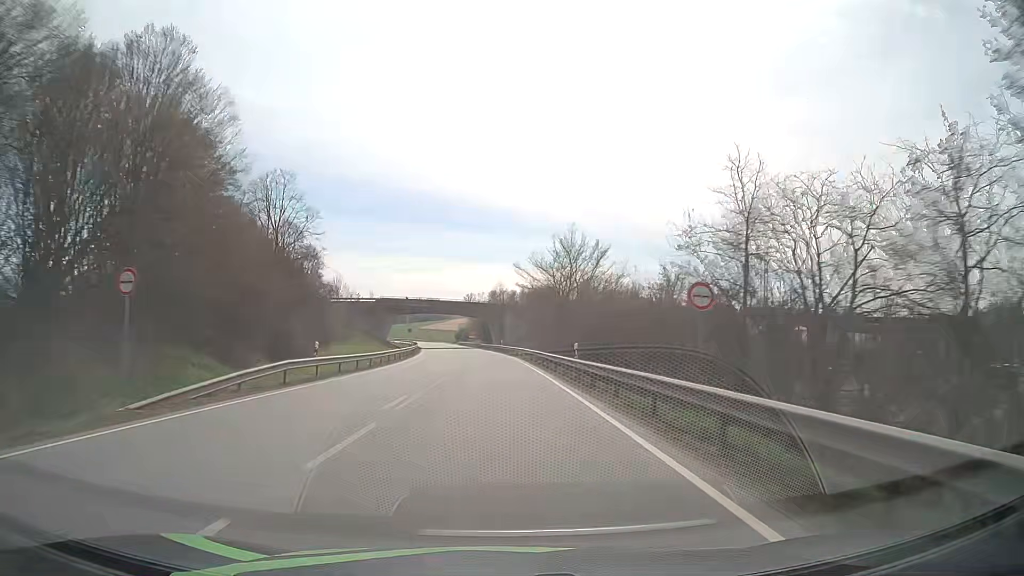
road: primary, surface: asphalt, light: Day
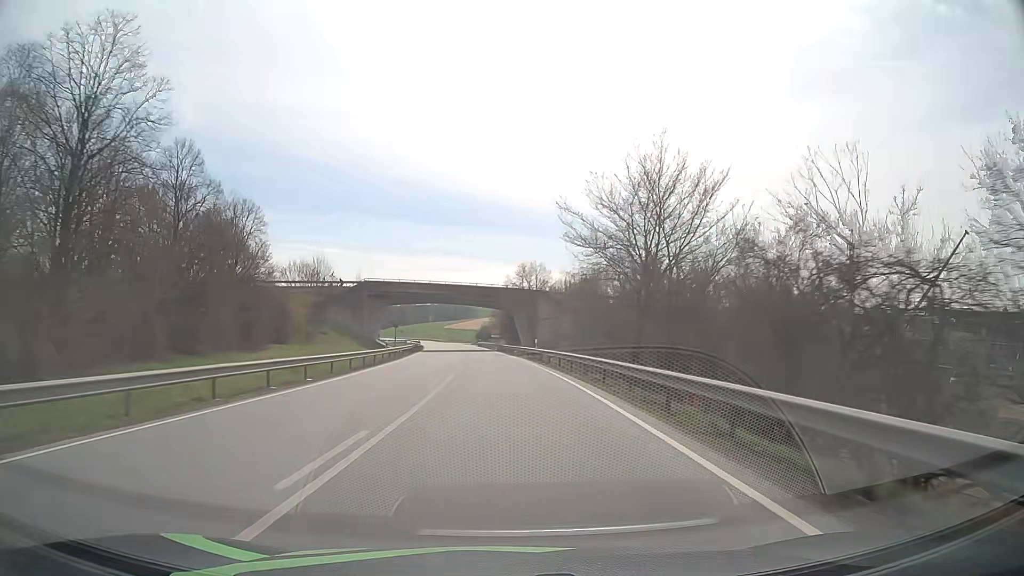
(-0.6, +31.1) m; -2°
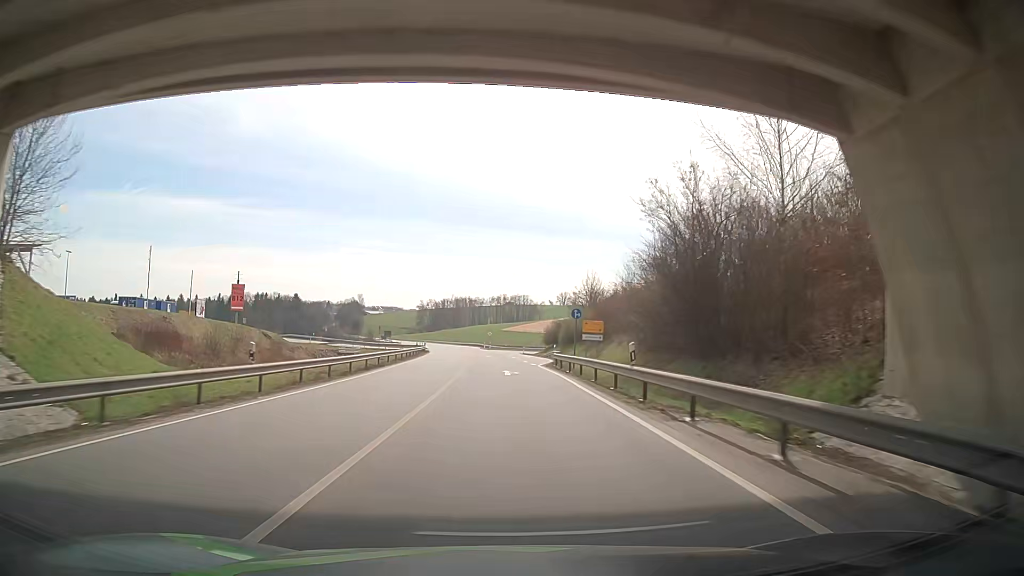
(-3.8, +77.7) m; -5°
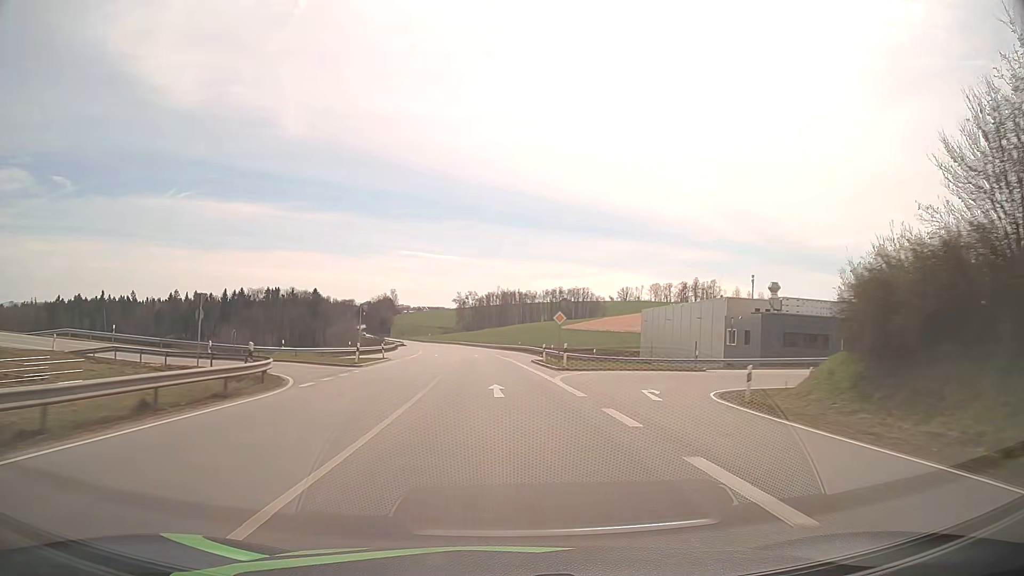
(-2.4, +78.1) m; -4°
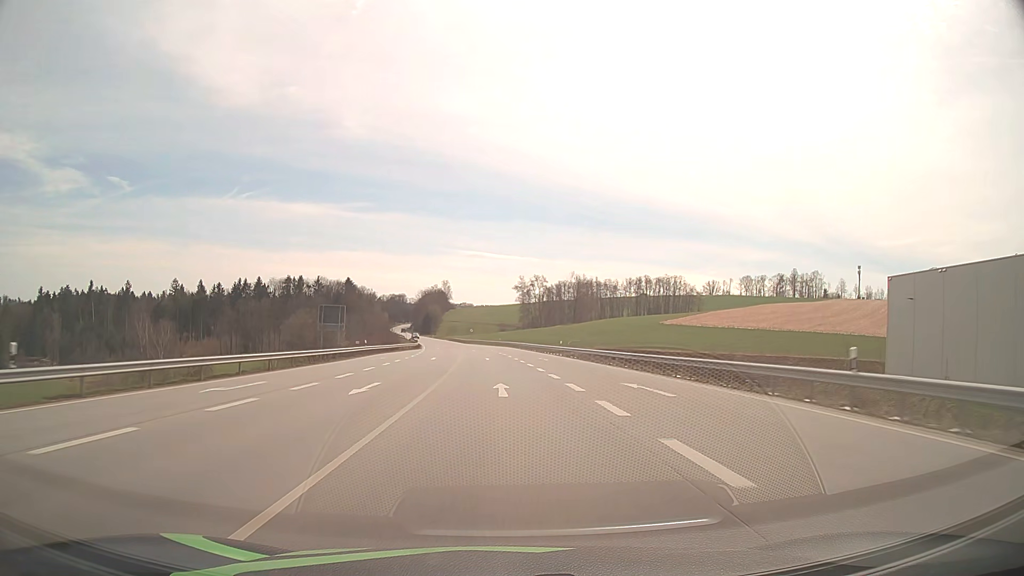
(-4.3, +78.2) m; -6°
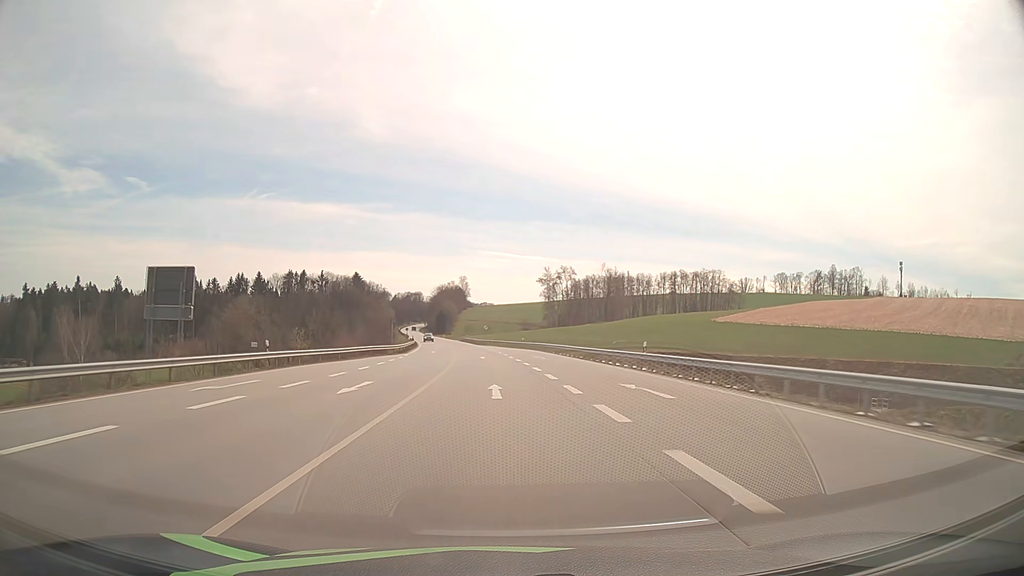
(-0.5, +30.8) m; -2°
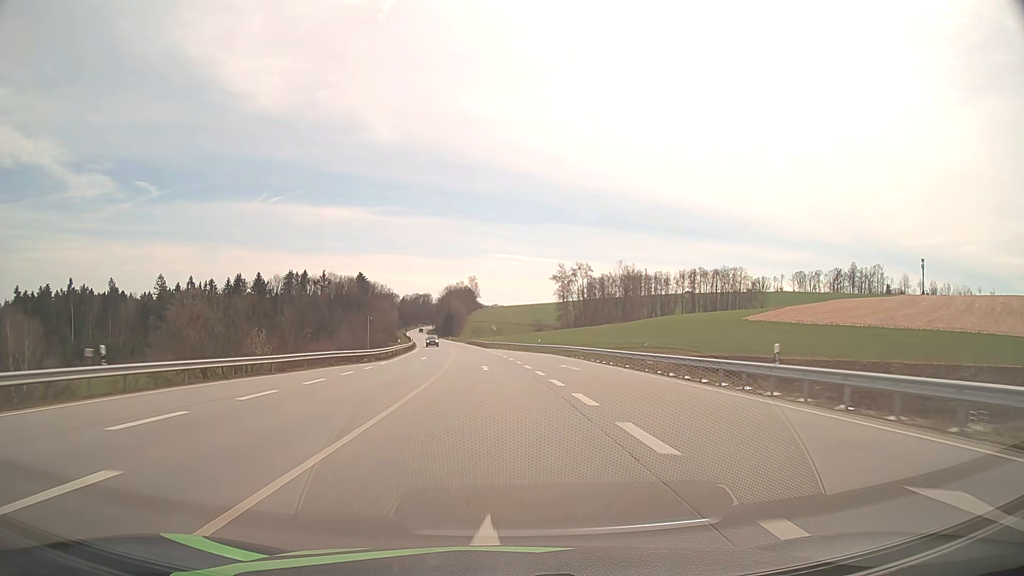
(-0.1, +15.3) m; -1°
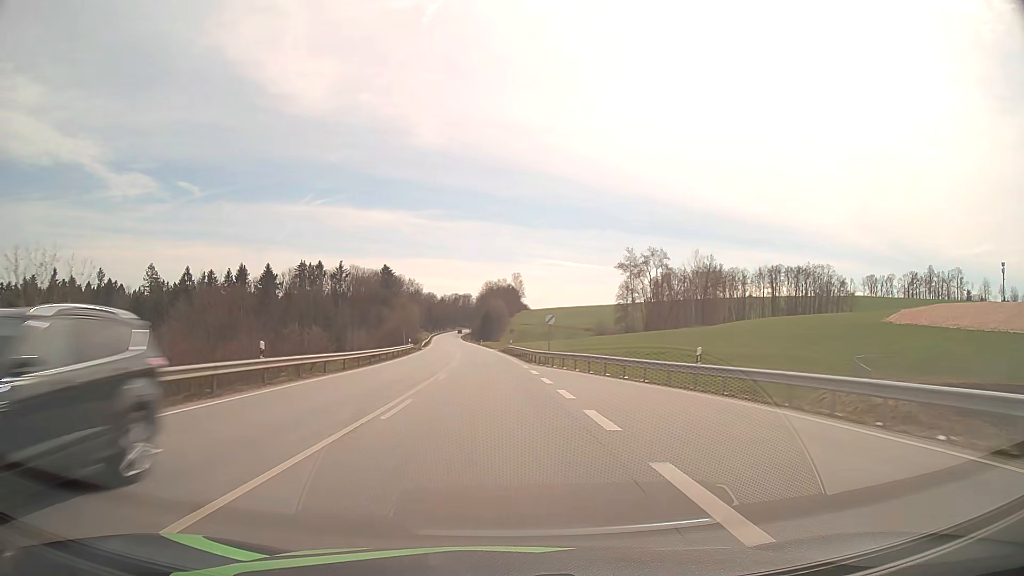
(-1.4, +45.5) m; -4°
(0, +10) (0, +20) (-1, +30) (-1, +40) (-2, +50) (-3, +60) (-3, +70) (-4, +80) (-5, +90) (-6, +100) m
